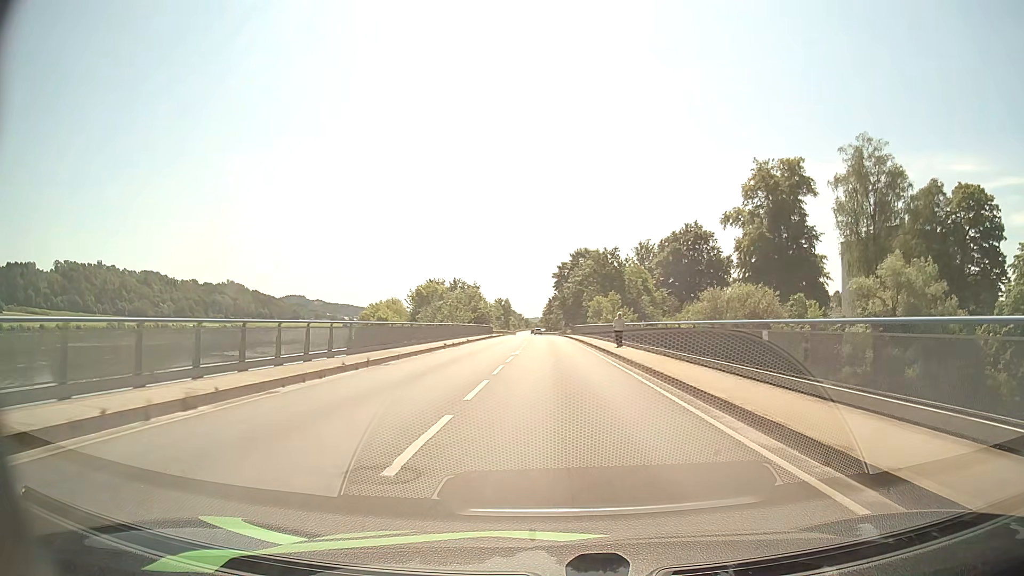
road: primary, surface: asphalt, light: Day
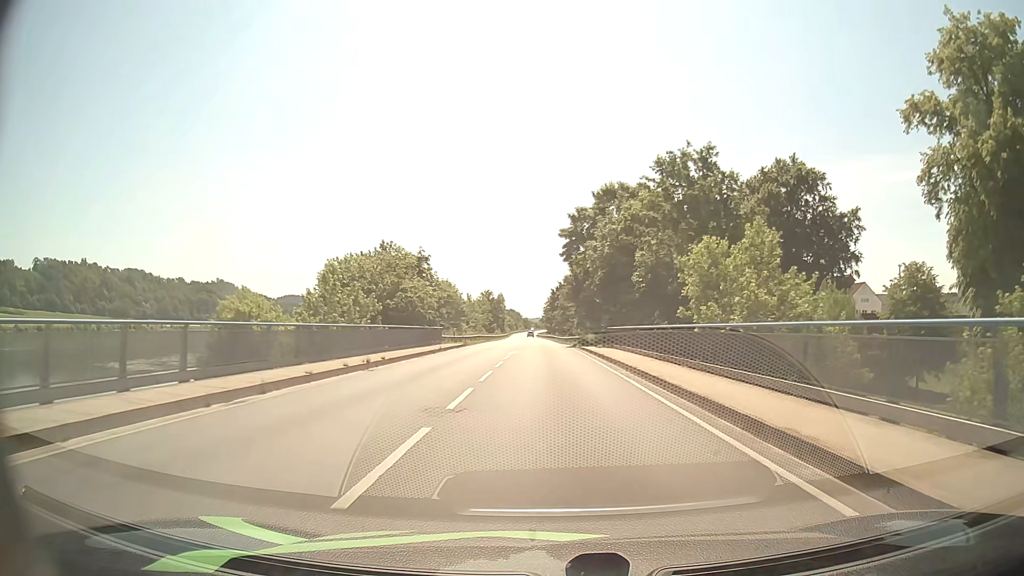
(-0.2, +49.0) m; 0°
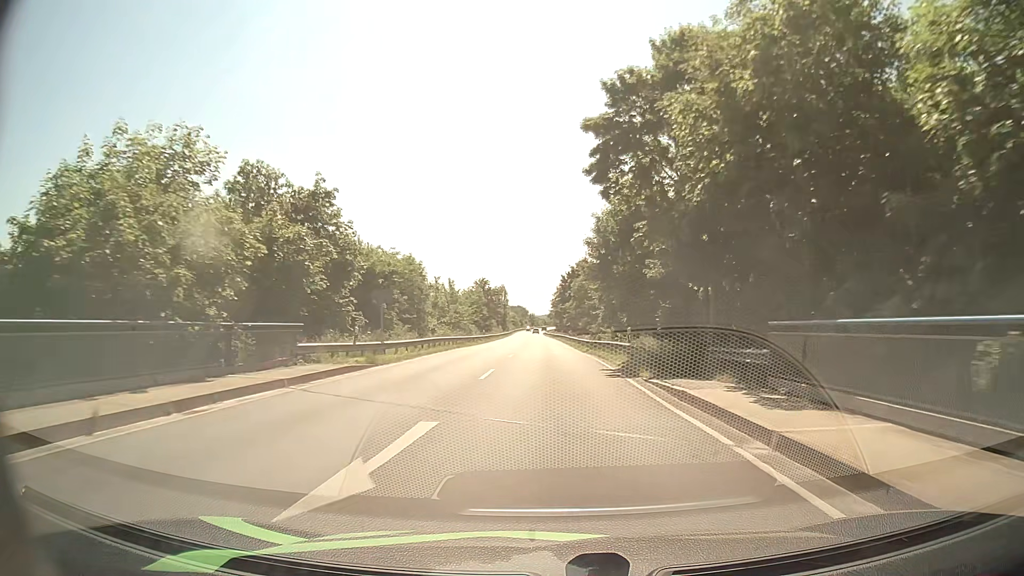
(-0.1, +30.2) m; -1°
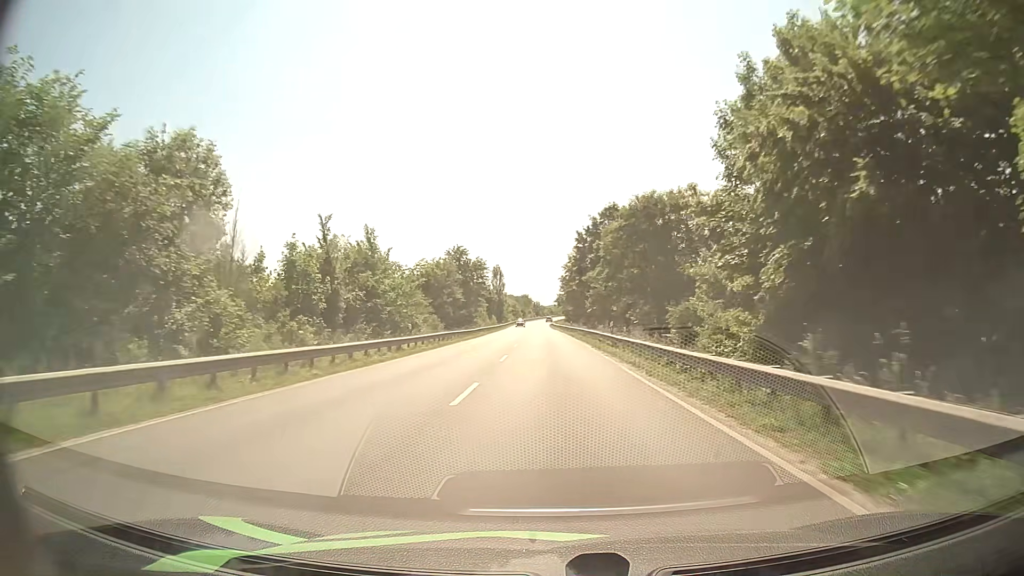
(-0.3, +42.6) m; -1°
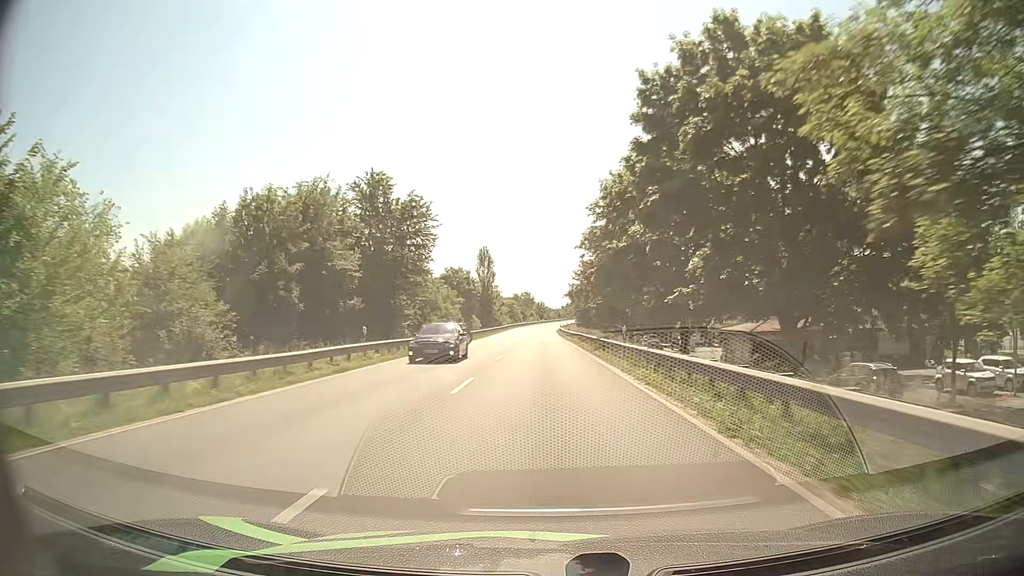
(-0.1, +45.8) m; 0°
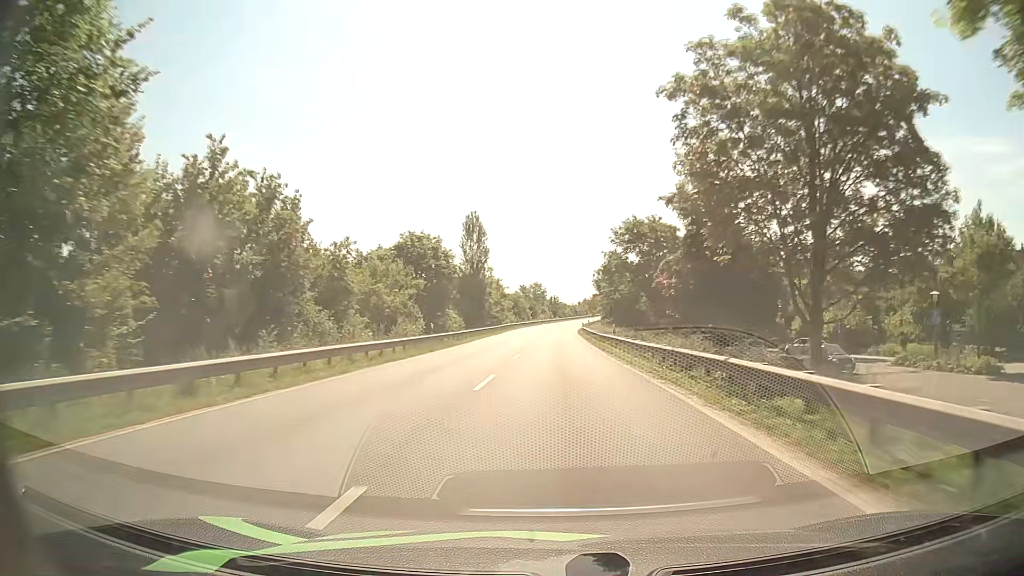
(-0.5, +36.1) m; -2°
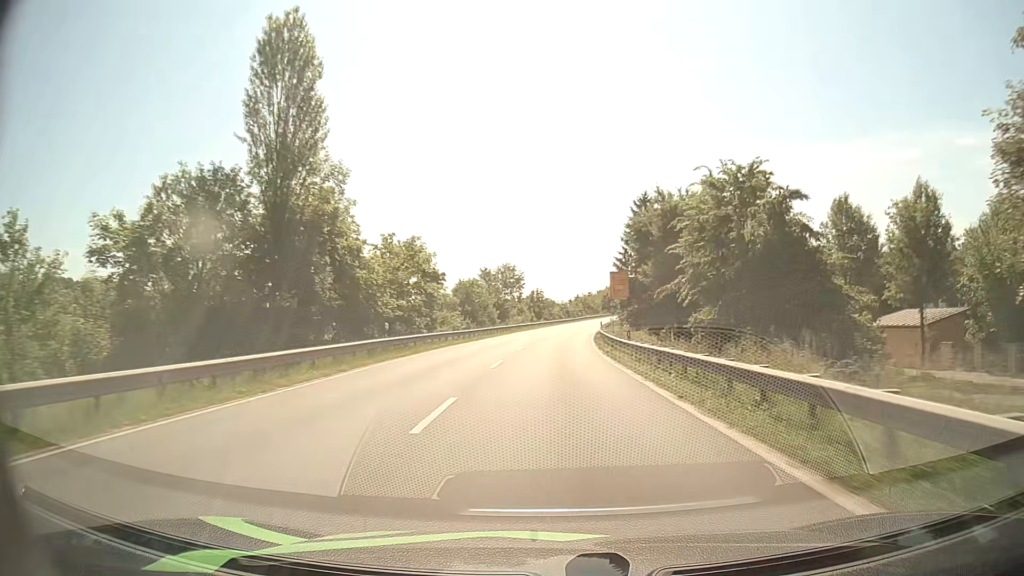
(+0.9, +56.6) m; +2°
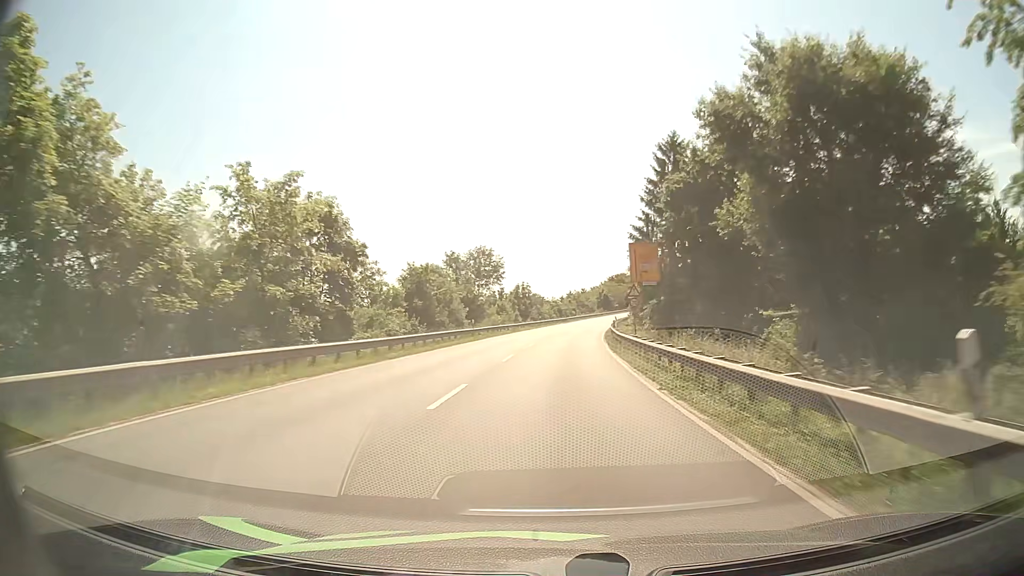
(+0.2, +21.9) m; +1°
(0, +10) (0, +20) (+1, +30) (+1, +40) (+2, +50) (+3, +60) (+4, +70) (+5, +80) (+7, +90) (+8, +100) m
